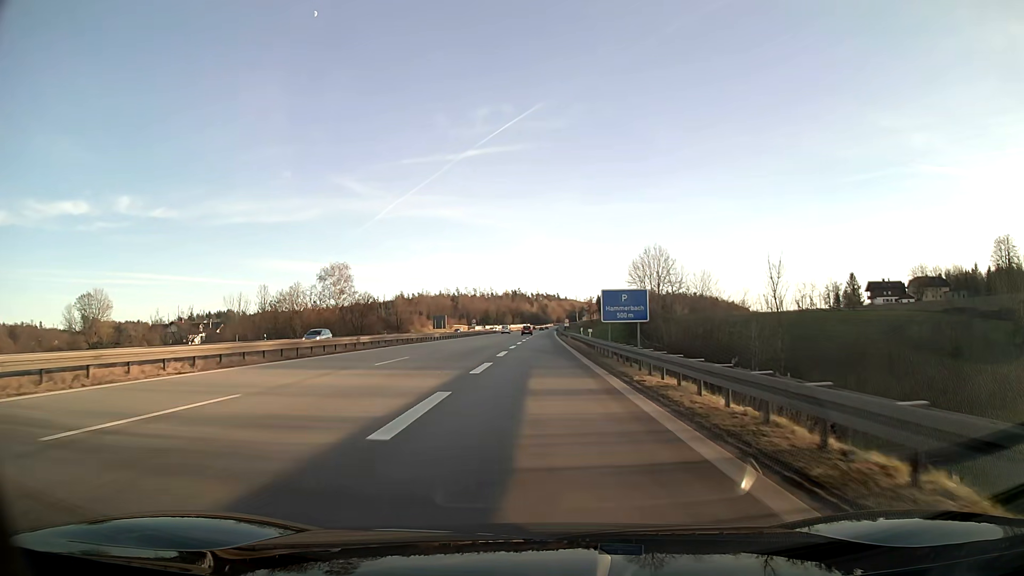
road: motorway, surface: asphalt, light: Day
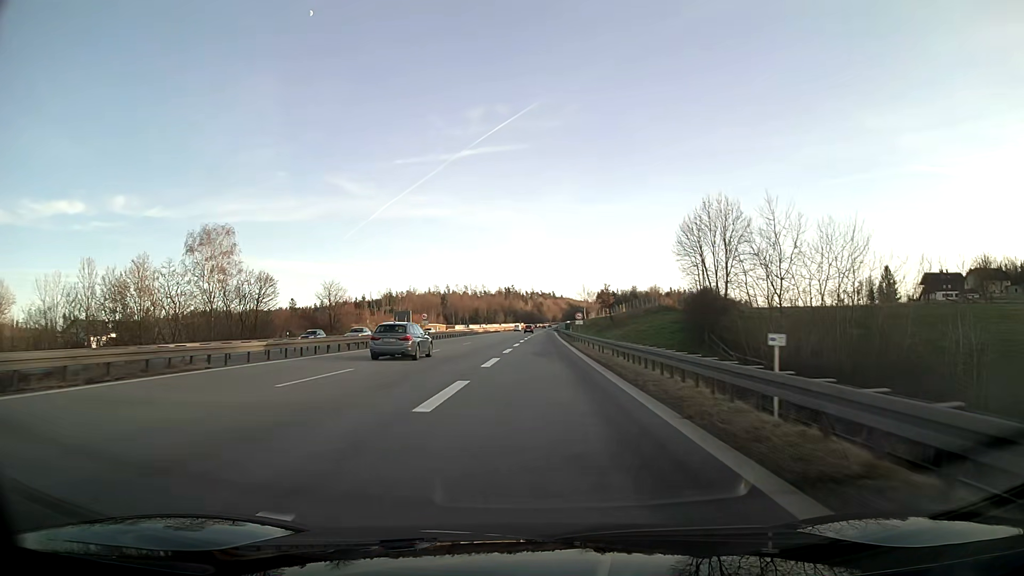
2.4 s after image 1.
(+0.3, +46.1) m; 0°
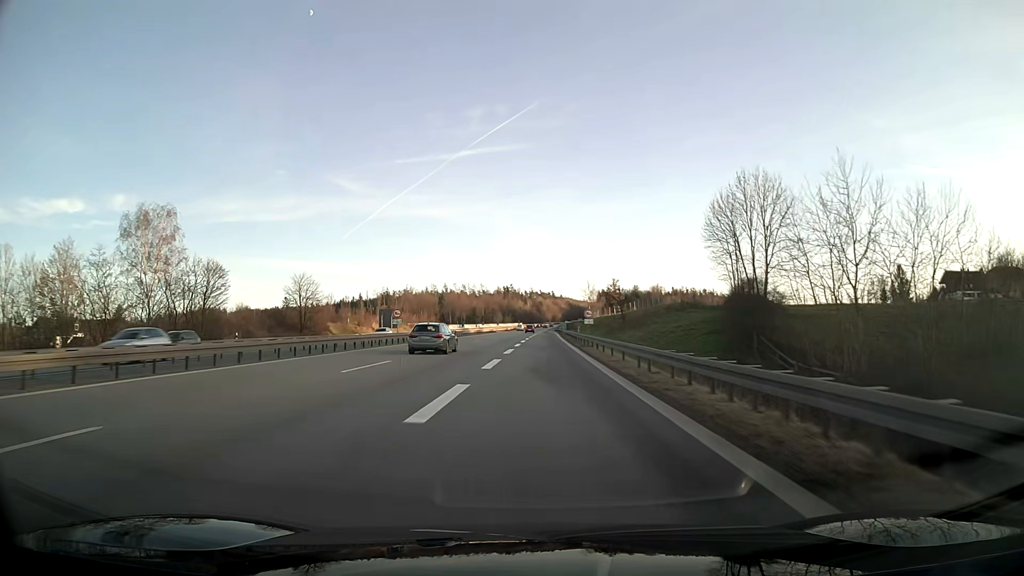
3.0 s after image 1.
(0.0, +13.4) m; 0°
(0, +10) (0, +20) (0, +30) (0, +40) (0, +50) (0, +60) (0, +70) (-1, +80) (-1, +90) (-1, +100) m
